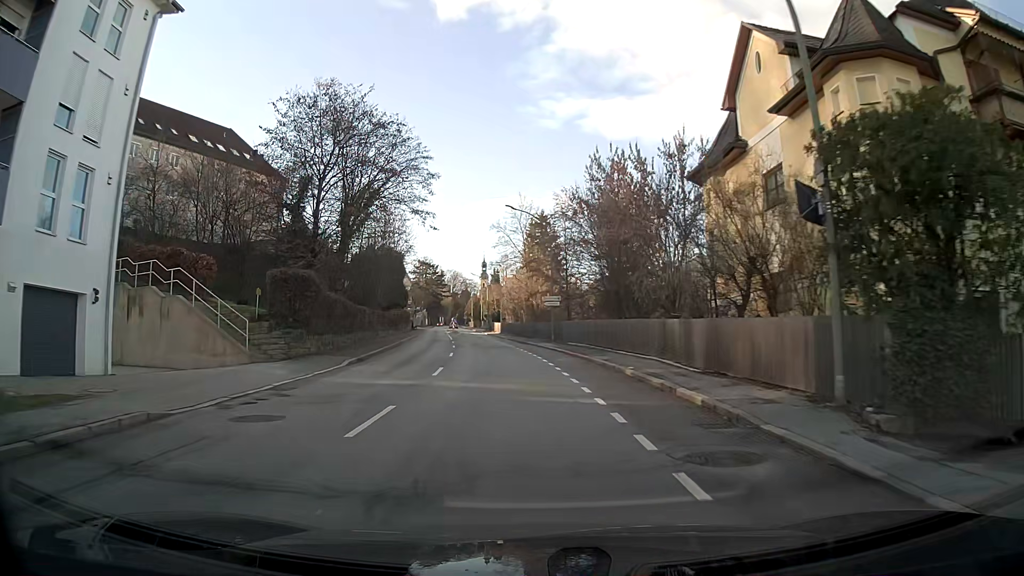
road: tertiary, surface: asphalt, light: Day
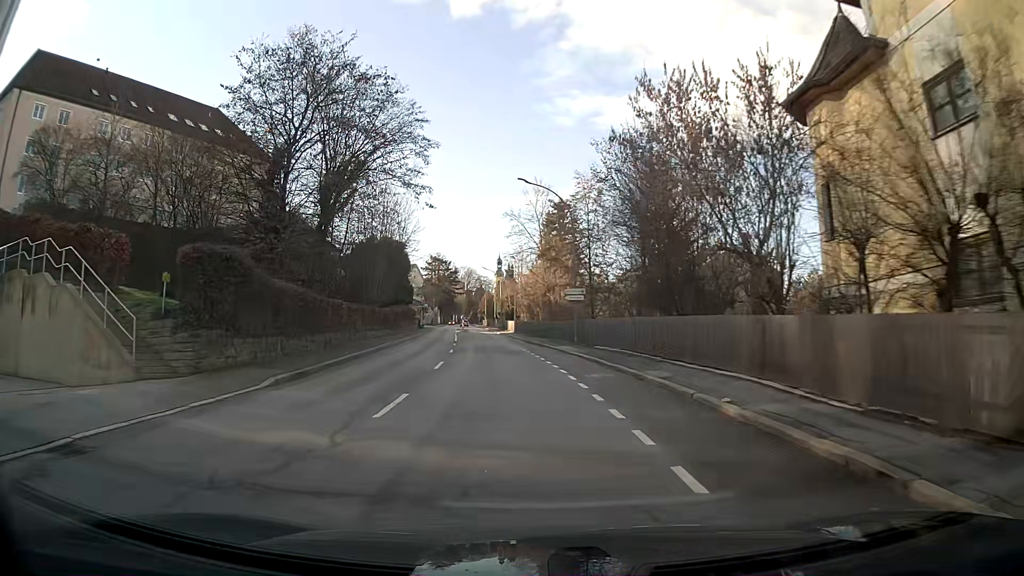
(-0.1, +7.8) m; -1°
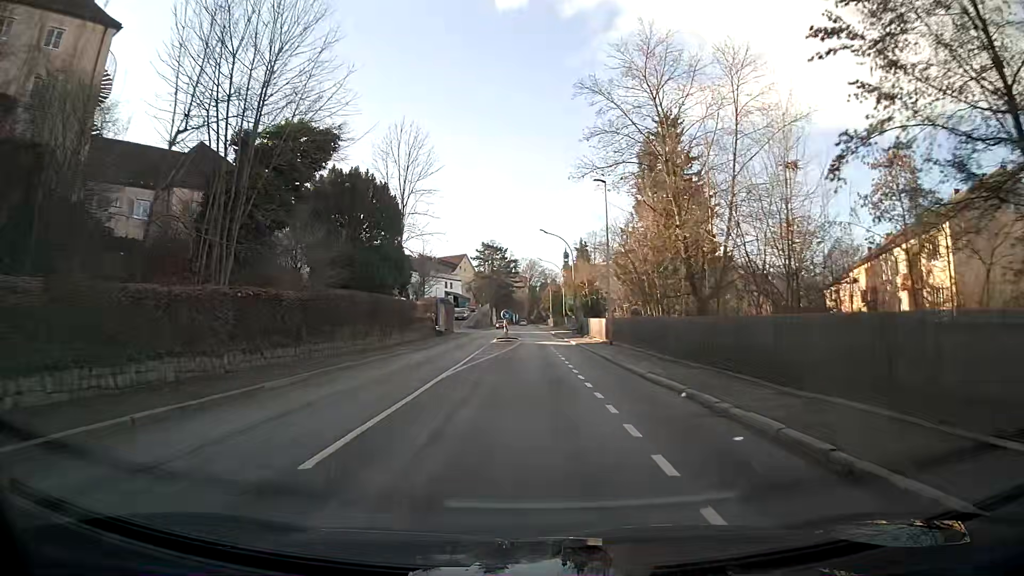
(-2.1, +39.3) m; -5°
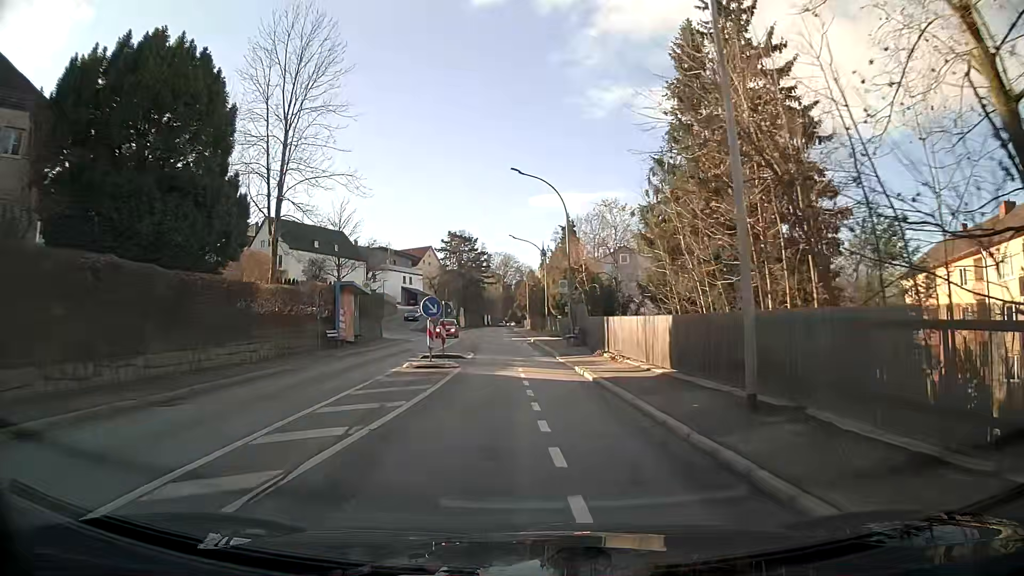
(+0.5, +23.8) m; +2°
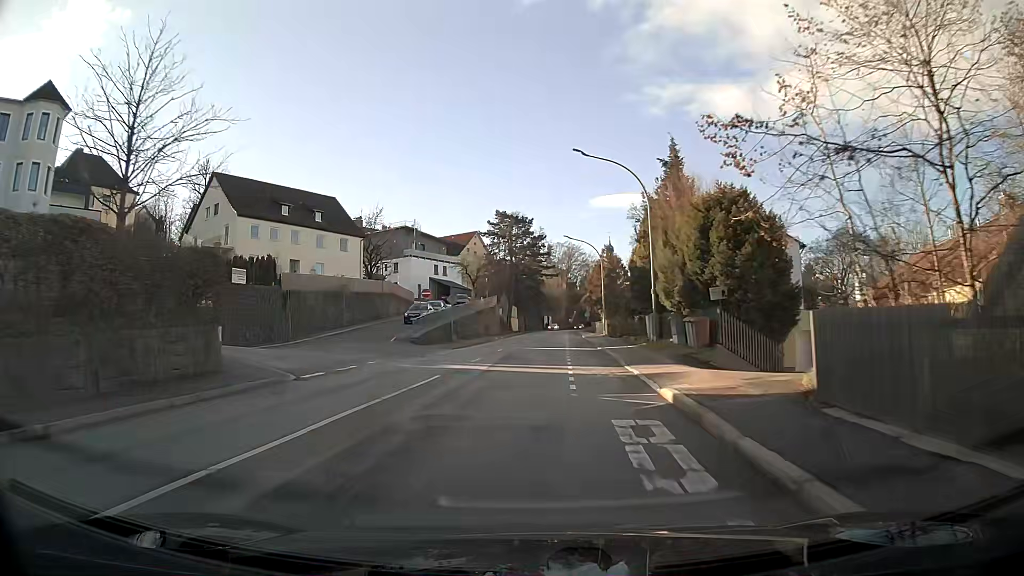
(-1.3, +31.7) m; -5°
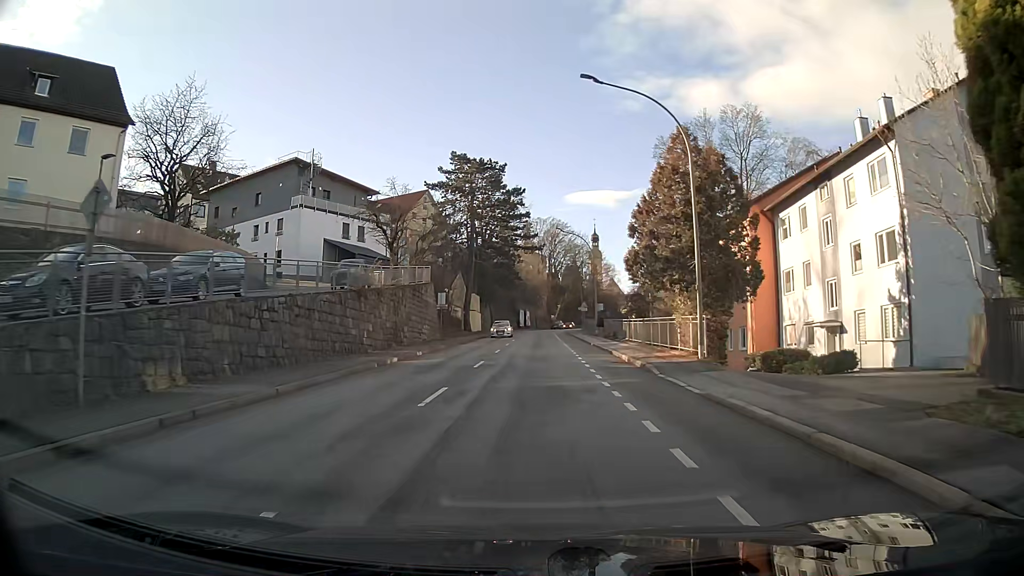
(+0.6, +39.7) m; +2°
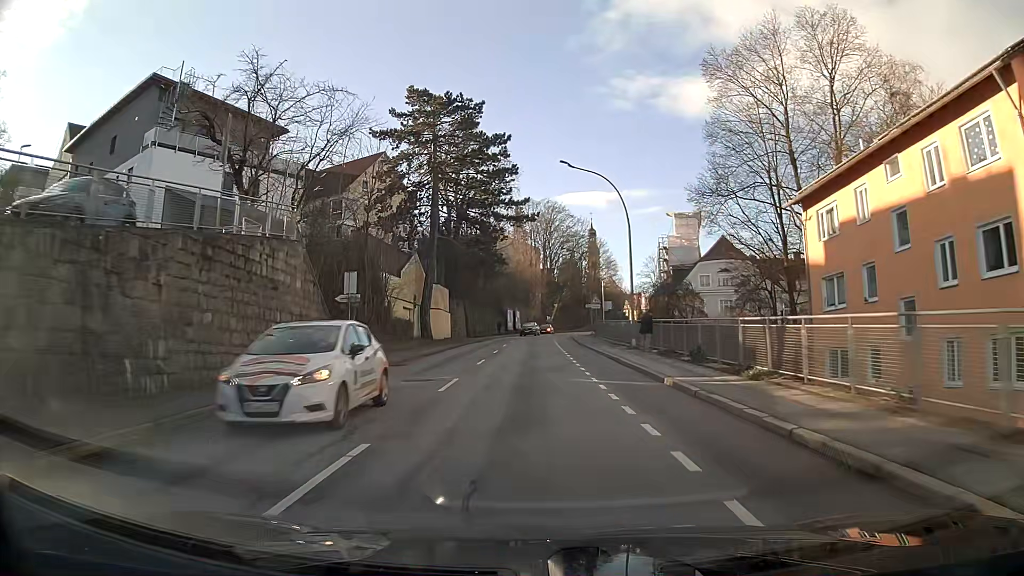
(+0.2, +24.2) m; +1°
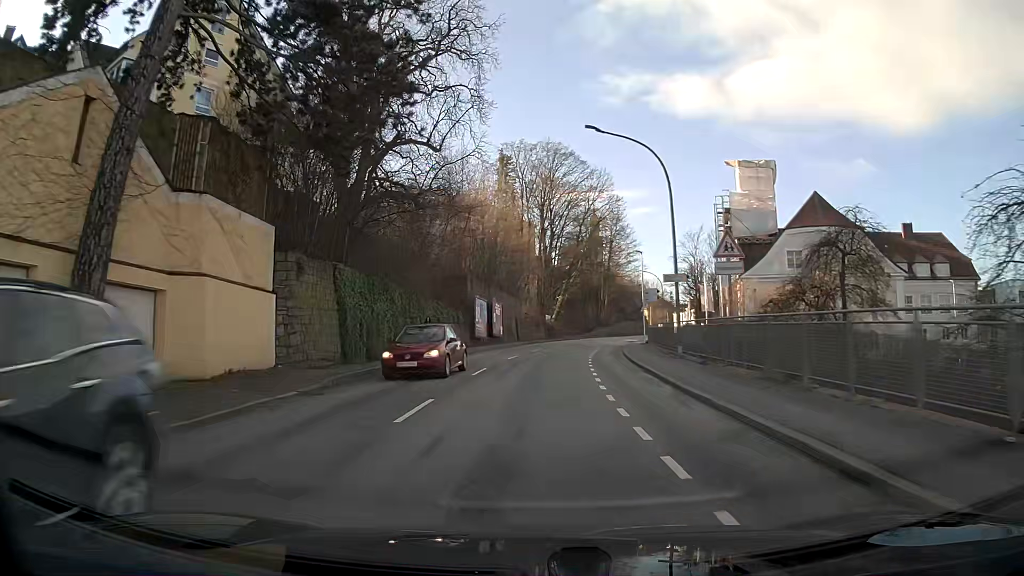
(0.0, +40.4) m; +1°
